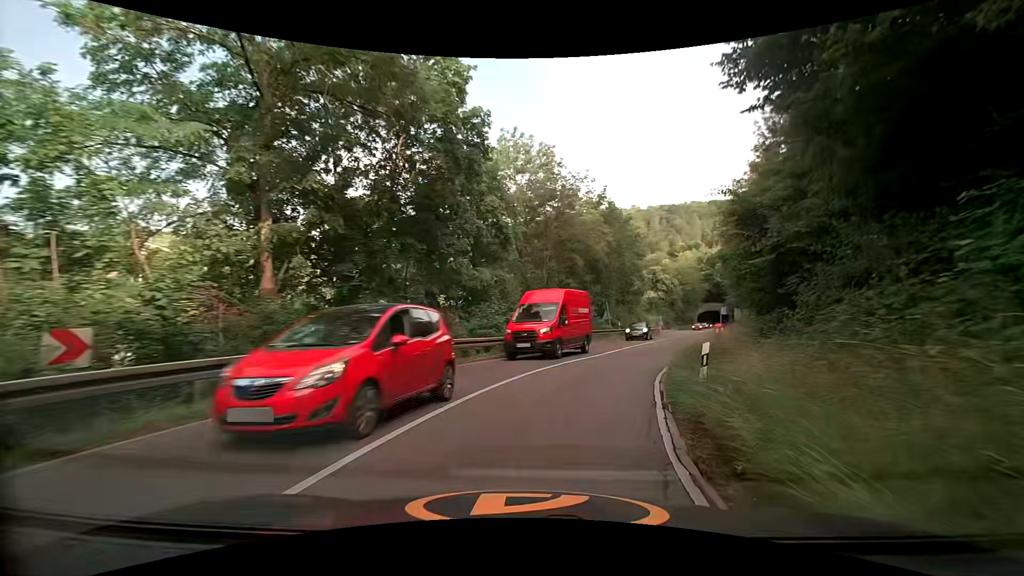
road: secondary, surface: asphalt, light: Day
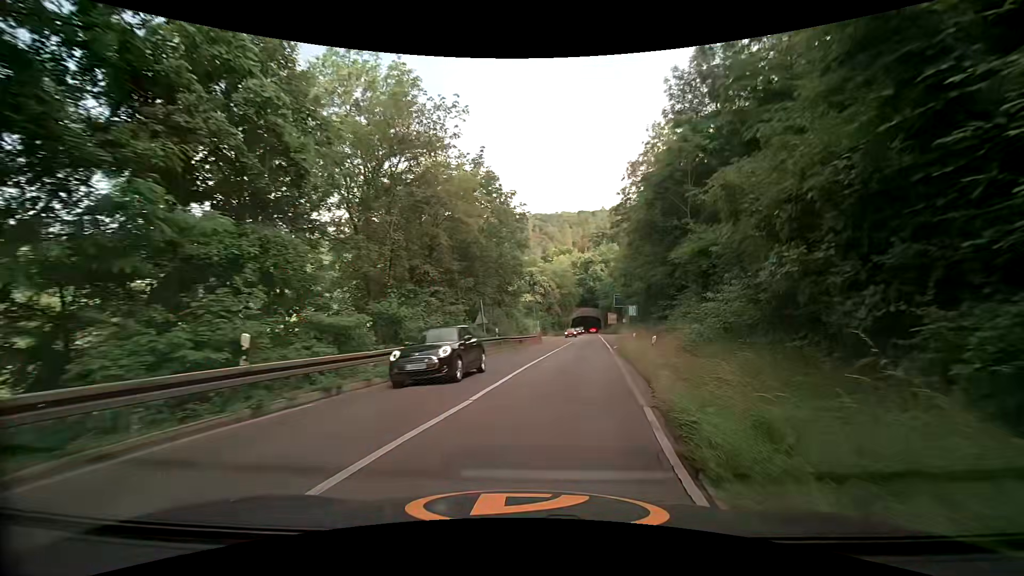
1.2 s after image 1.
(+1.4, +12.0) m; +14°
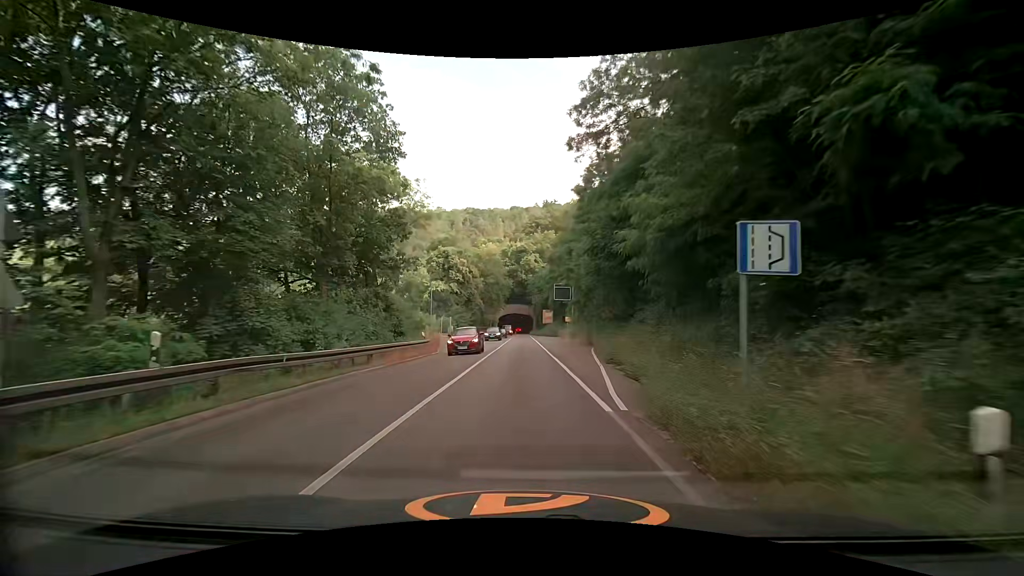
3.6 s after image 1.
(+2.7, +24.3) m; +8°
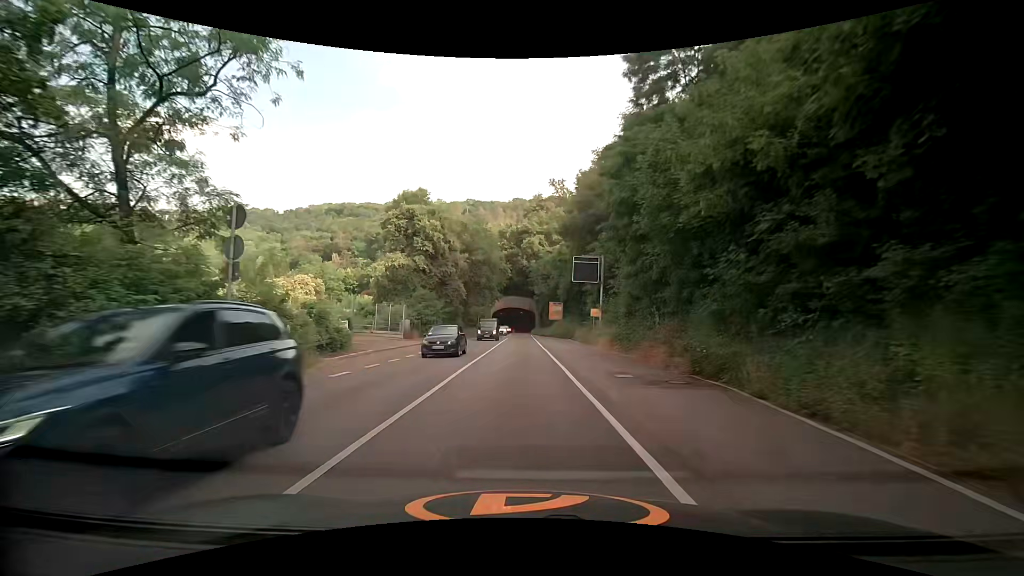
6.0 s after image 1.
(+0.3, +24.6) m; +1°
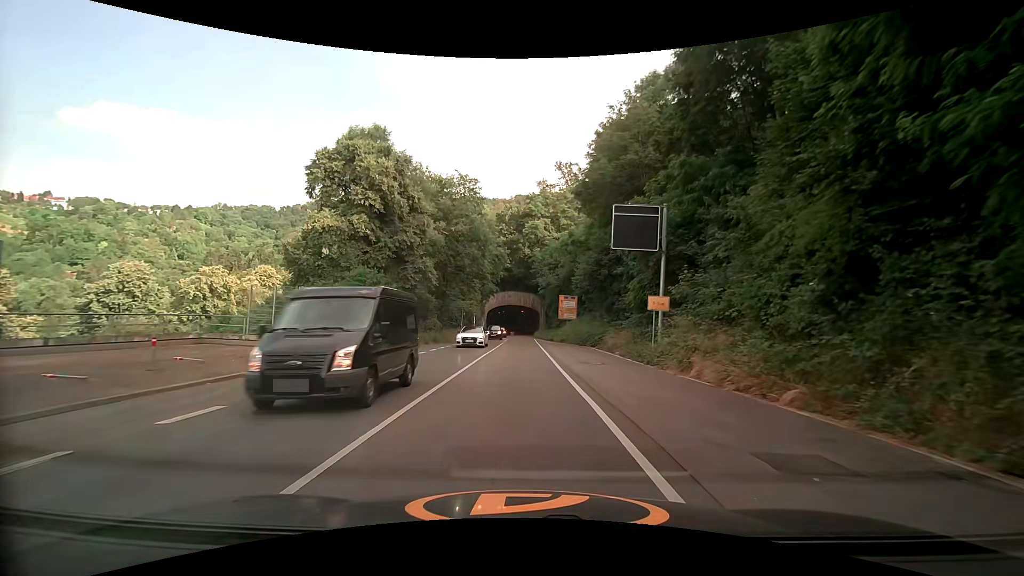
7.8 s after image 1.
(-0.1, +18.3) m; -1°
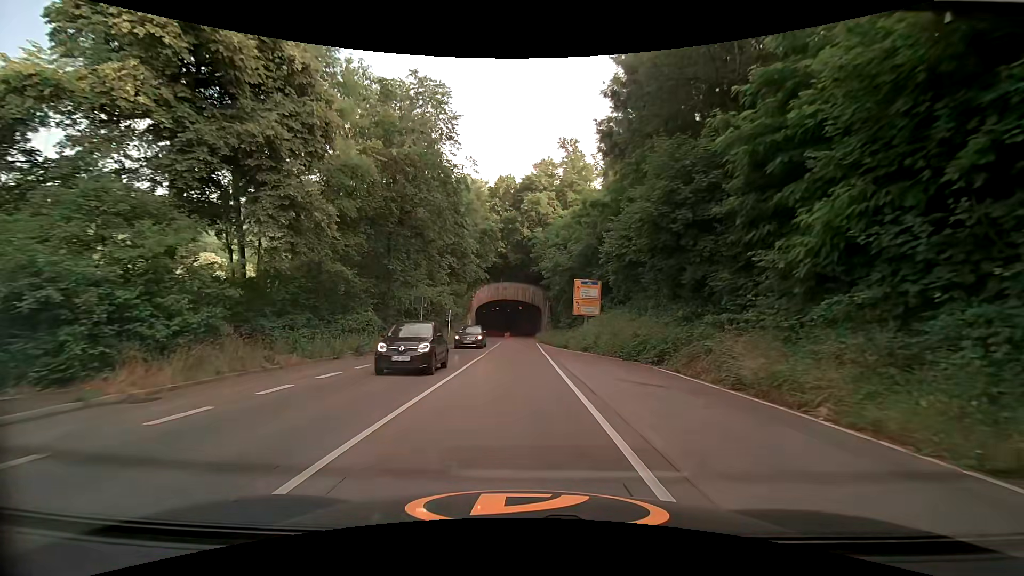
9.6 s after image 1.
(+0.1, +18.3) m; 0°
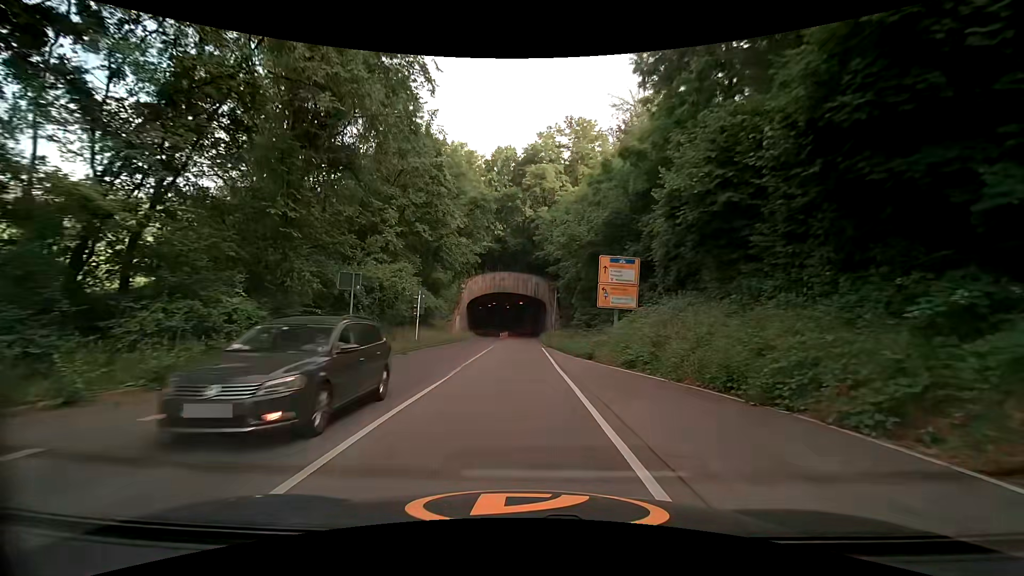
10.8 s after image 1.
(0.0, +12.2) m; 0°
